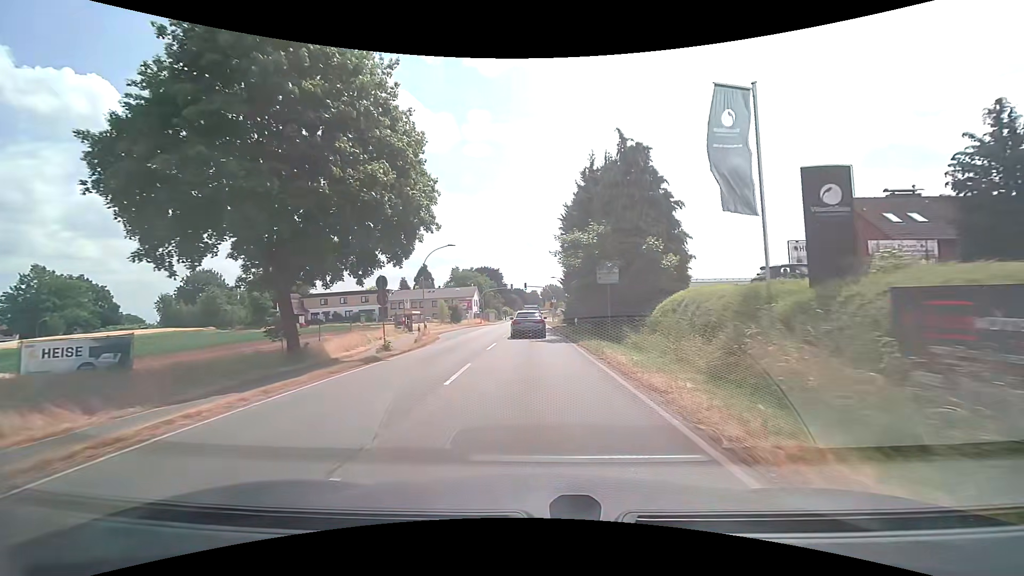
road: secondary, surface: asphalt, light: Day
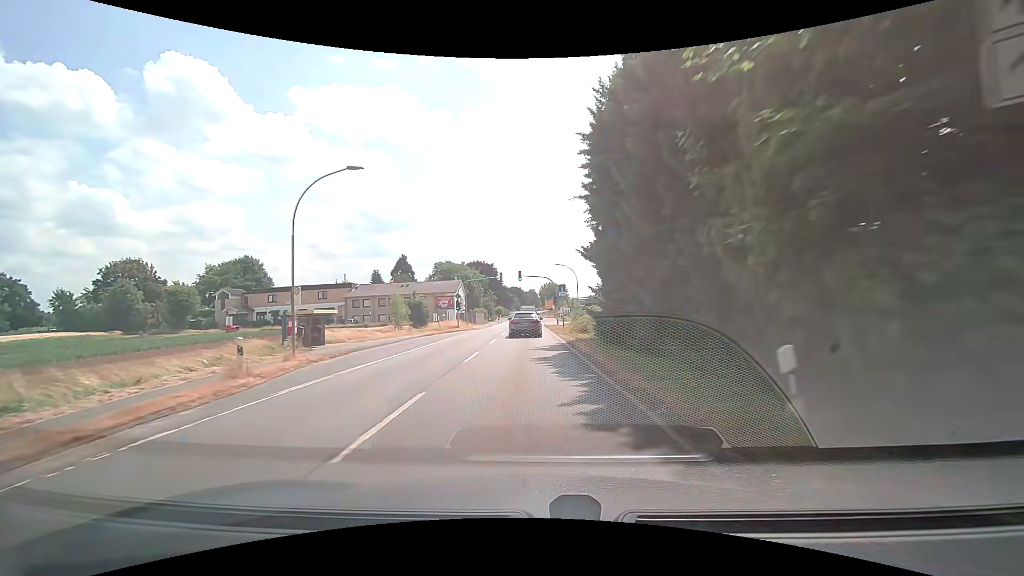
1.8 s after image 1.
(+0.1, +23.0) m; 0°
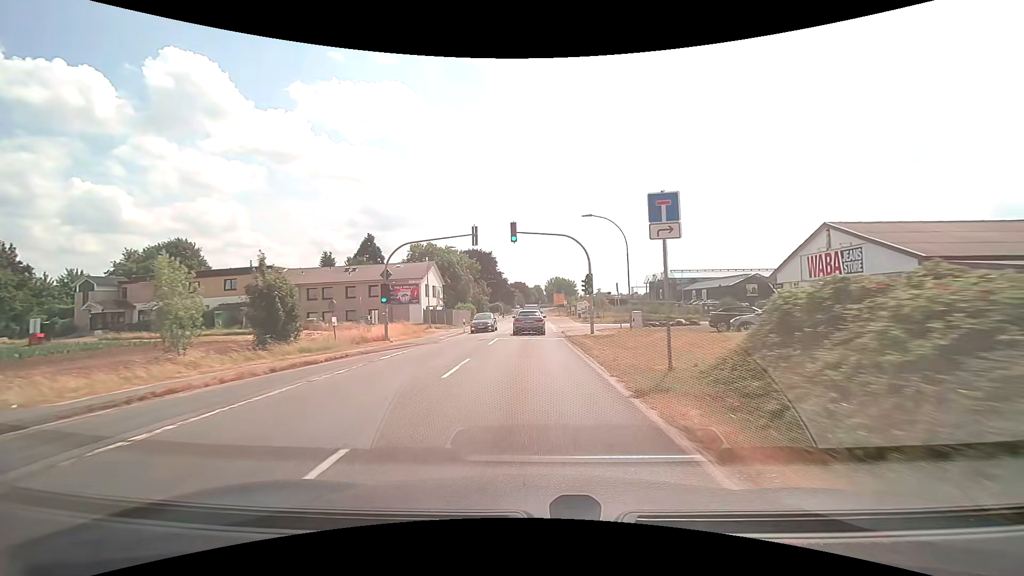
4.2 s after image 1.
(-0.2, +31.0) m; -1°
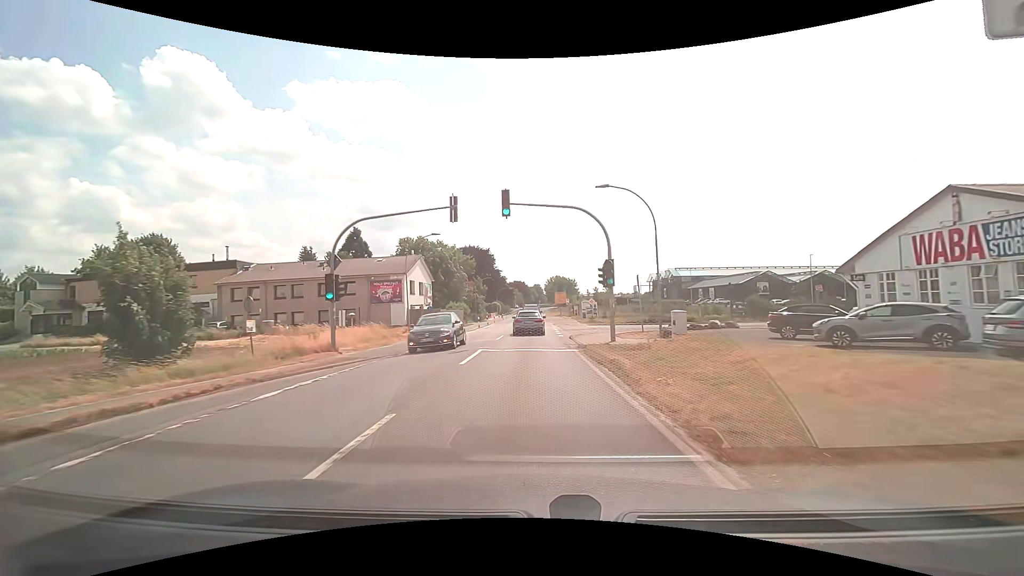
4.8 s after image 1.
(+0.1, +7.6) m; +1°
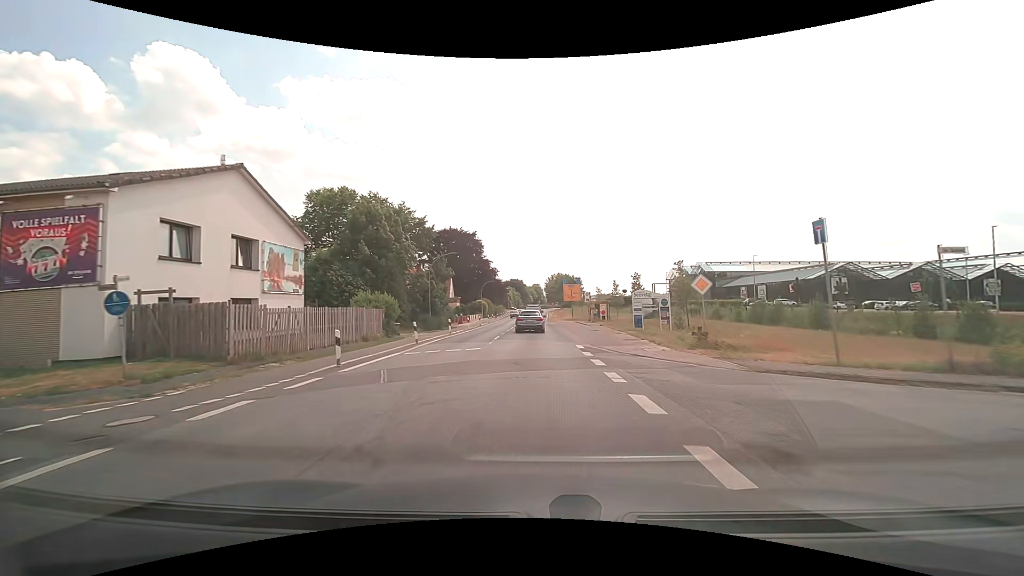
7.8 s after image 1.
(0.0, +36.6) m; 0°
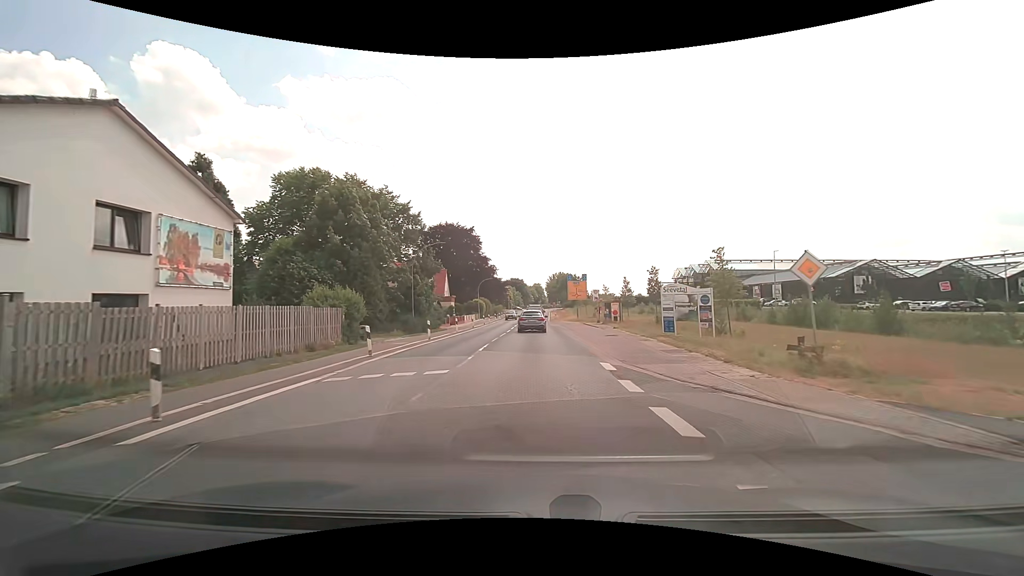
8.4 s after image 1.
(0.0, +7.2) m; 0°
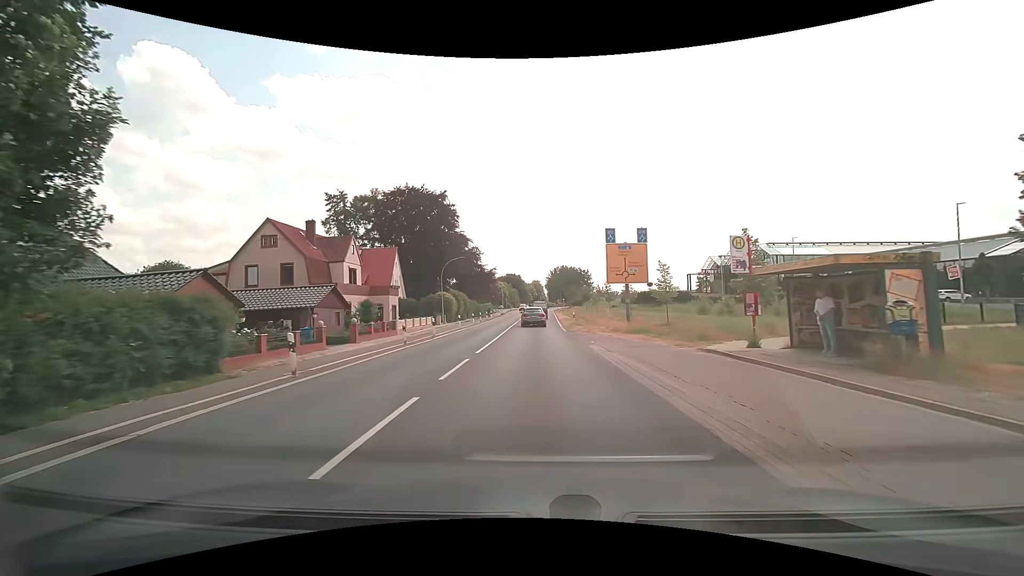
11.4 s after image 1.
(+0.1, +35.7) m; 0°
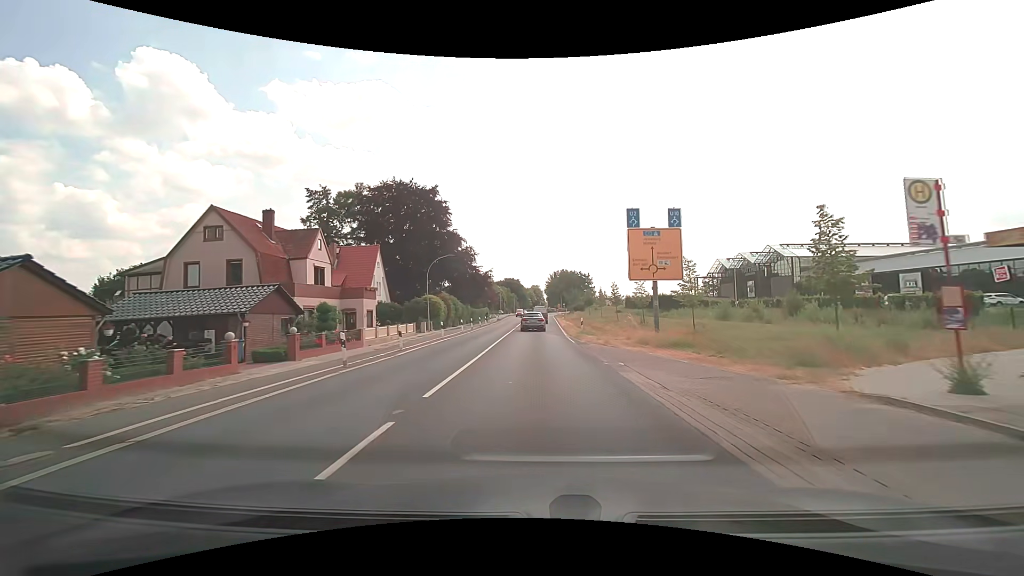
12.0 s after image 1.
(0.0, +7.2) m; 0°
(0, +10) (0, +20) (0, +30) (+1, +40) (+1, +50) (+1, +60) (+1, +70) (+2, +80) (+2, +90) (+2, +100) m
